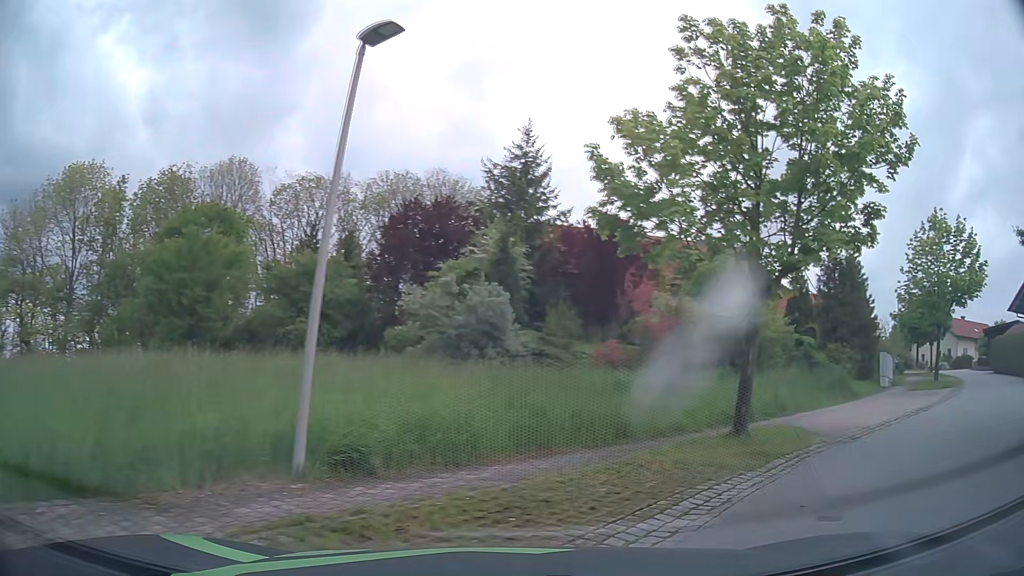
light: Day
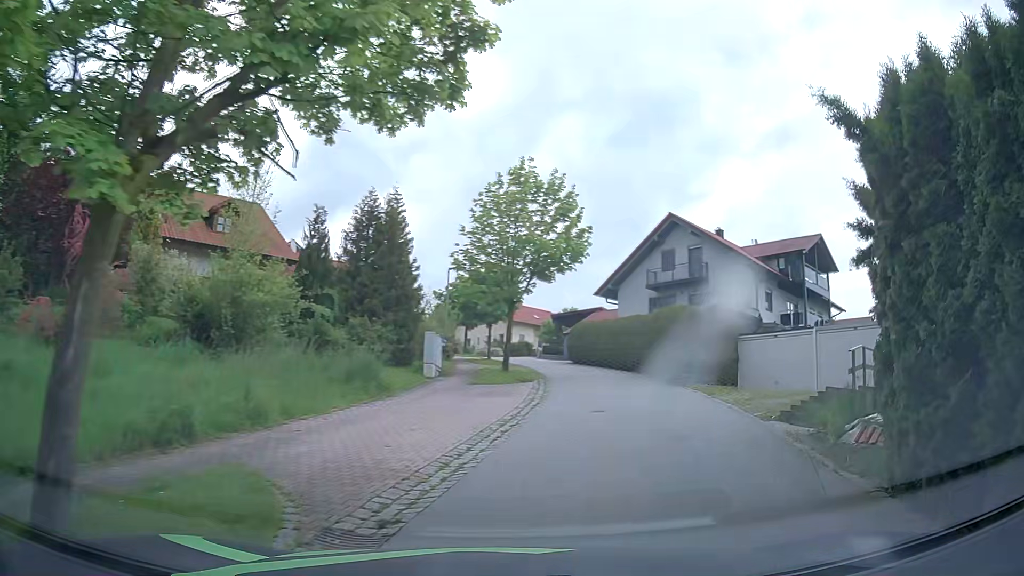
(+2.7, +7.0) m; +41°
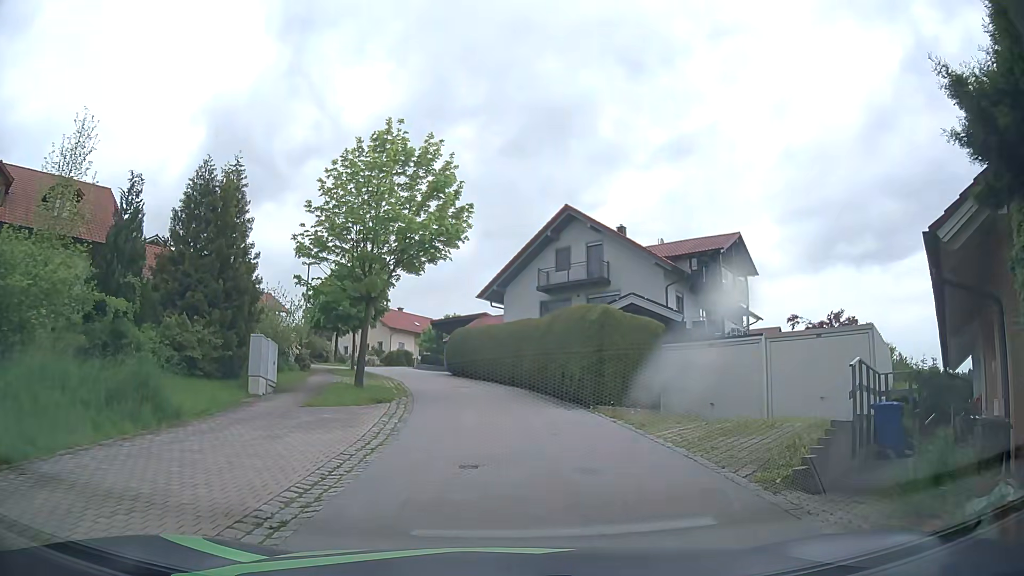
(+0.6, +5.3) m; +10°
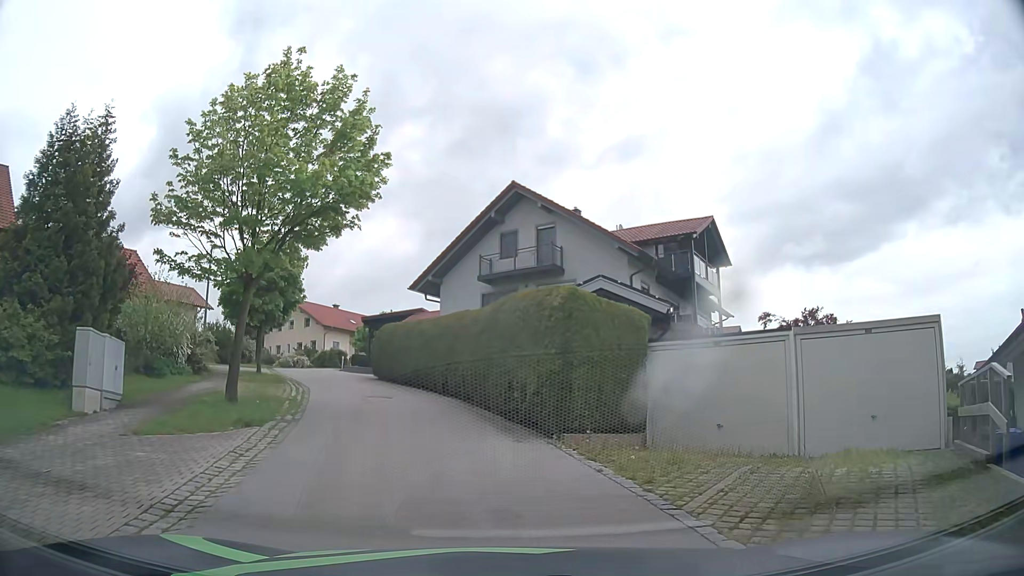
(+0.2, +5.2) m; +5°
